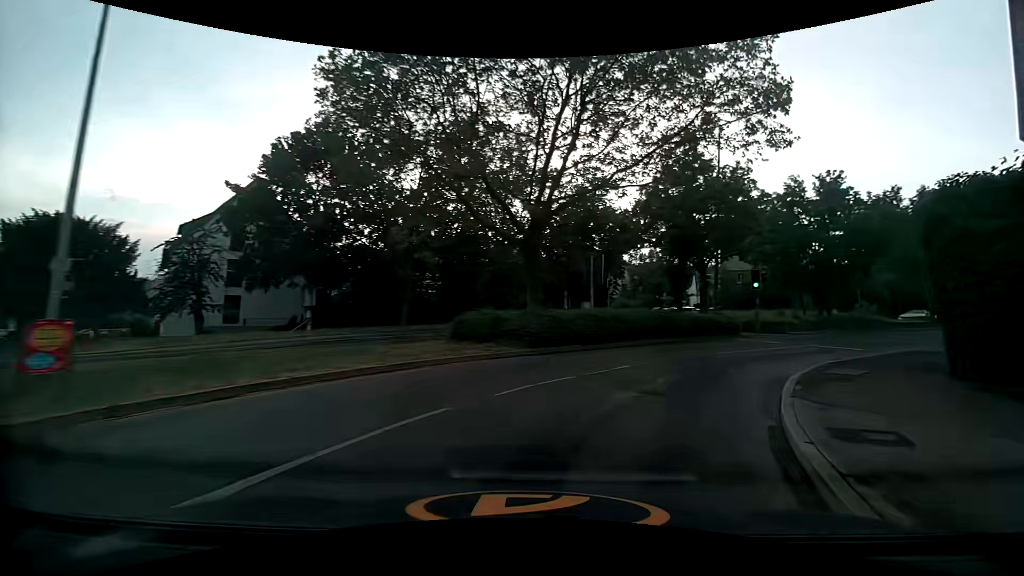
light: Day
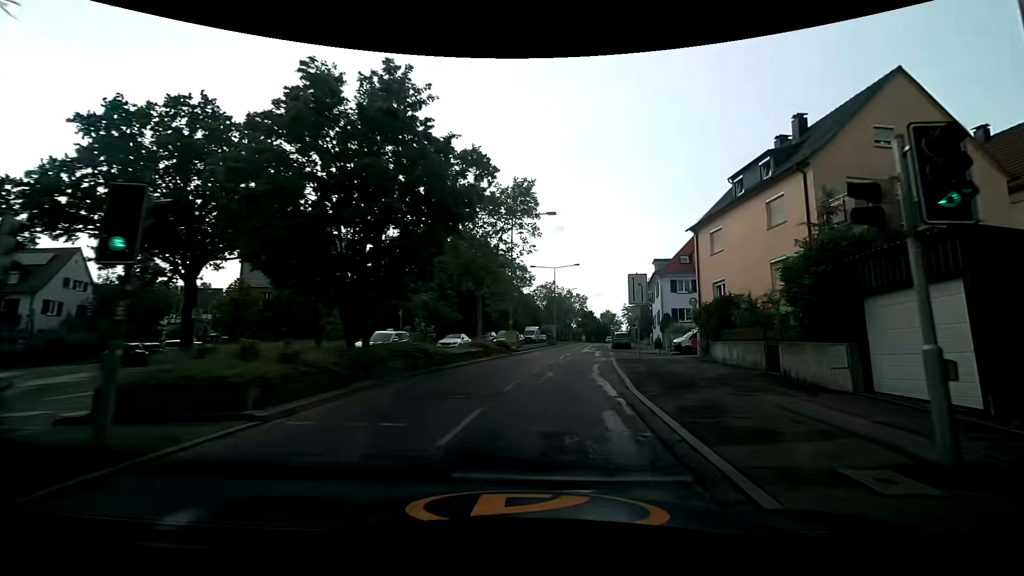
(+8.8, +17.6) m; +49°
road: secondary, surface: asphalt
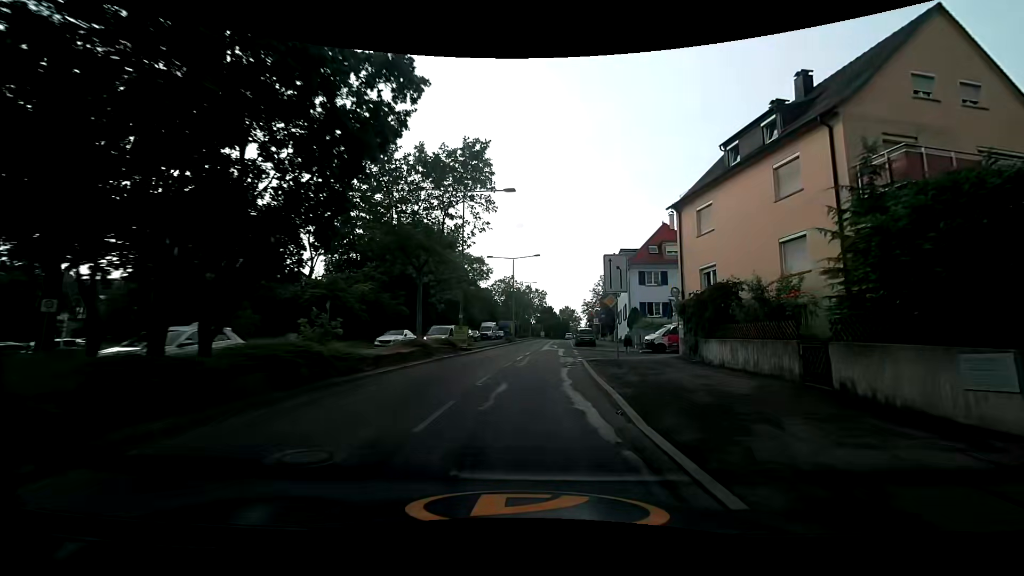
(+0.1, +5.4) m; +4°
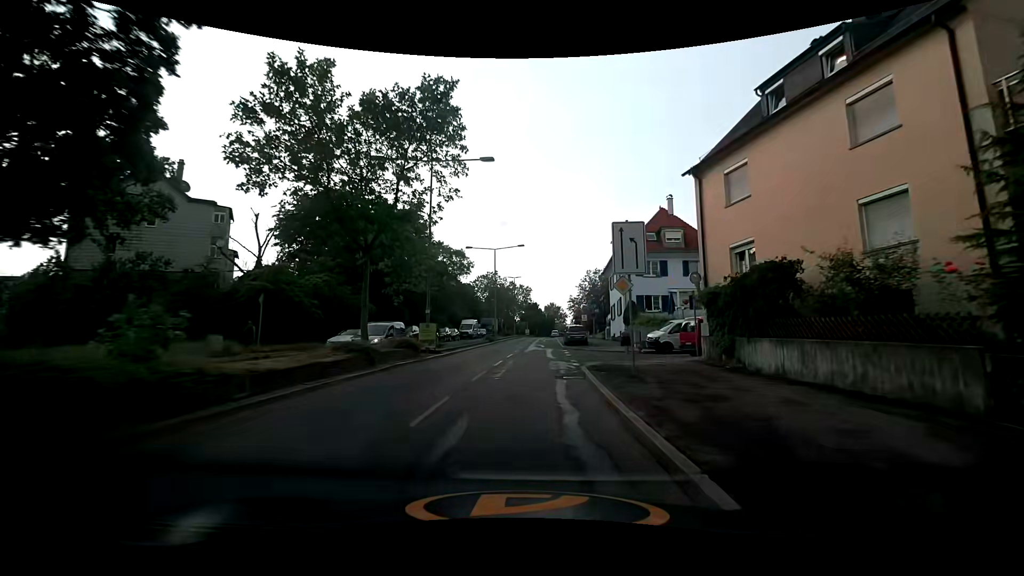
(+0.1, +5.7) m; +3°
